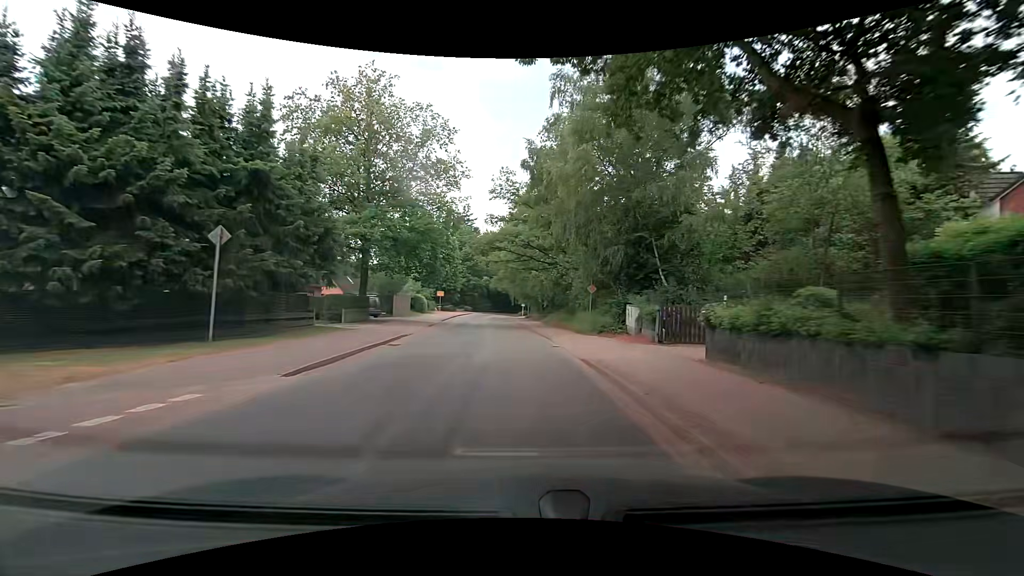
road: tertiary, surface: asphalt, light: Day
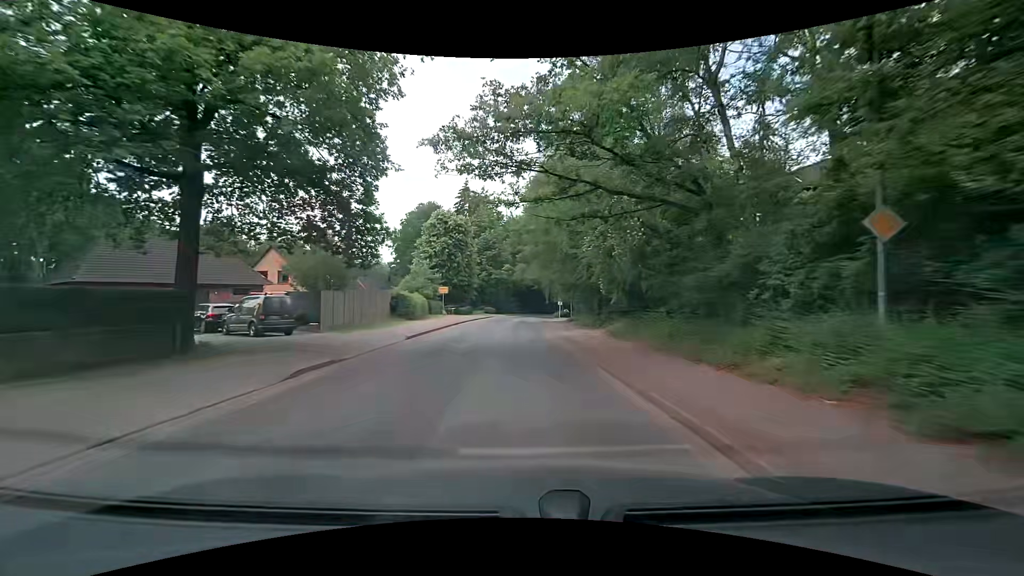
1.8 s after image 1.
(-0.7, +21.5) m; -4°
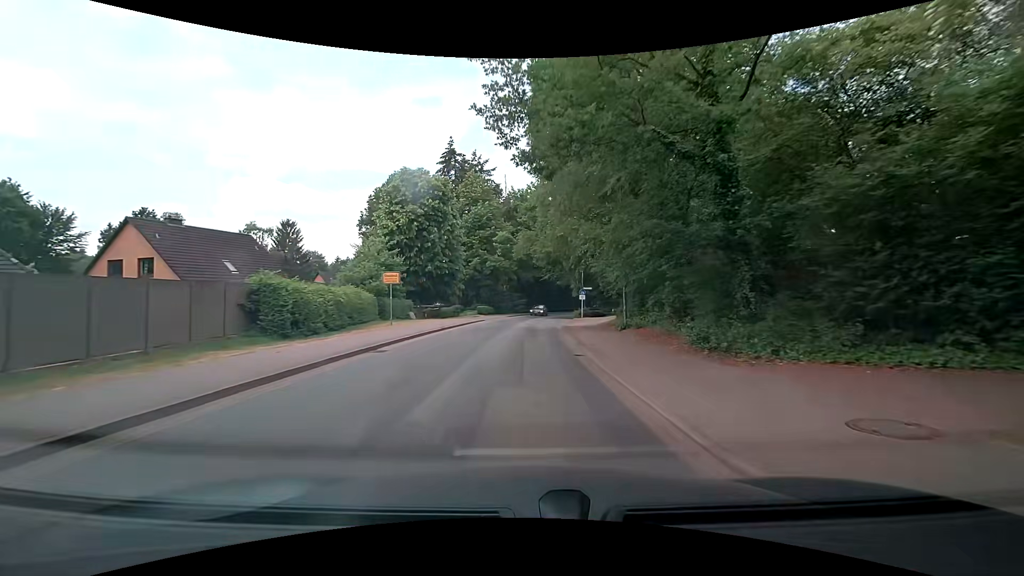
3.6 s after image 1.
(-0.3, +21.2) m; -2°
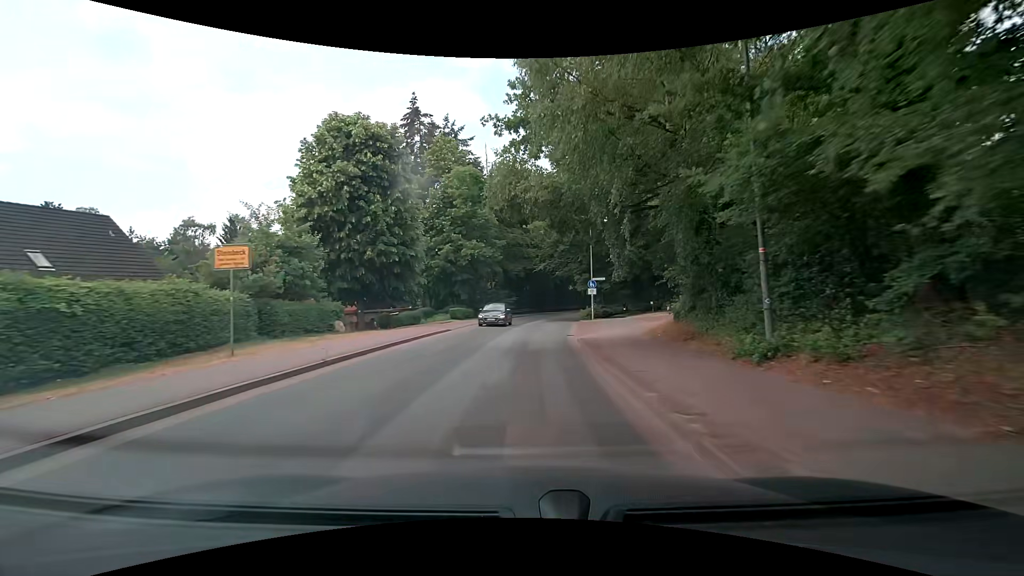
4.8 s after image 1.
(+0.2, +14.4) m; +2°
